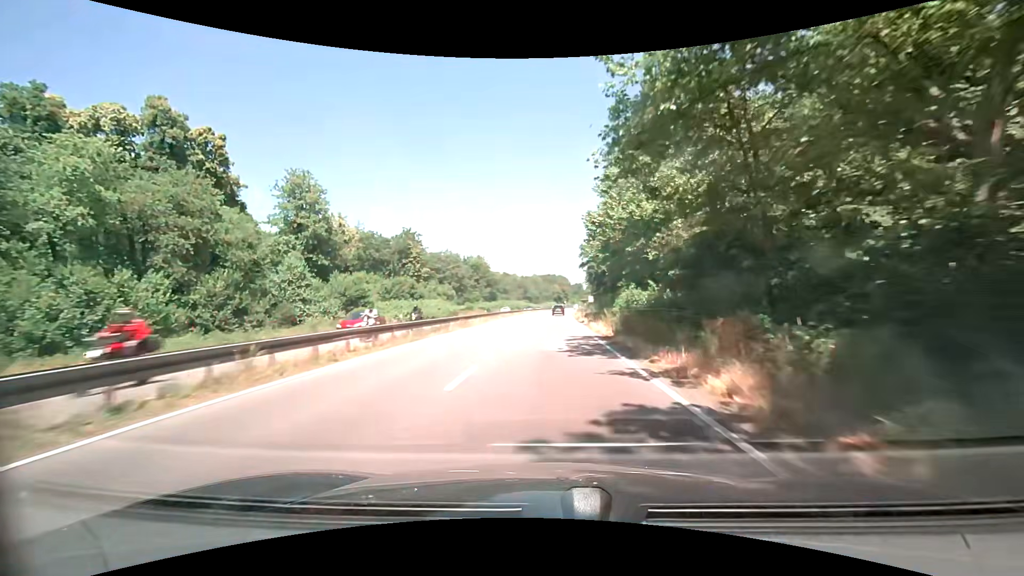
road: trunk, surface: asphalt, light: Day
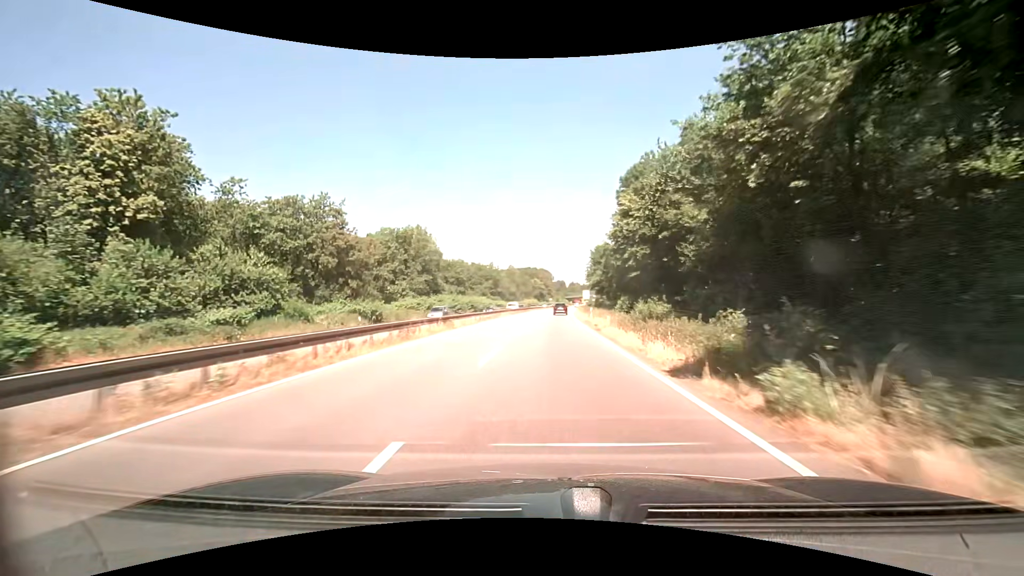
(+1.1, +60.1) m; +2°
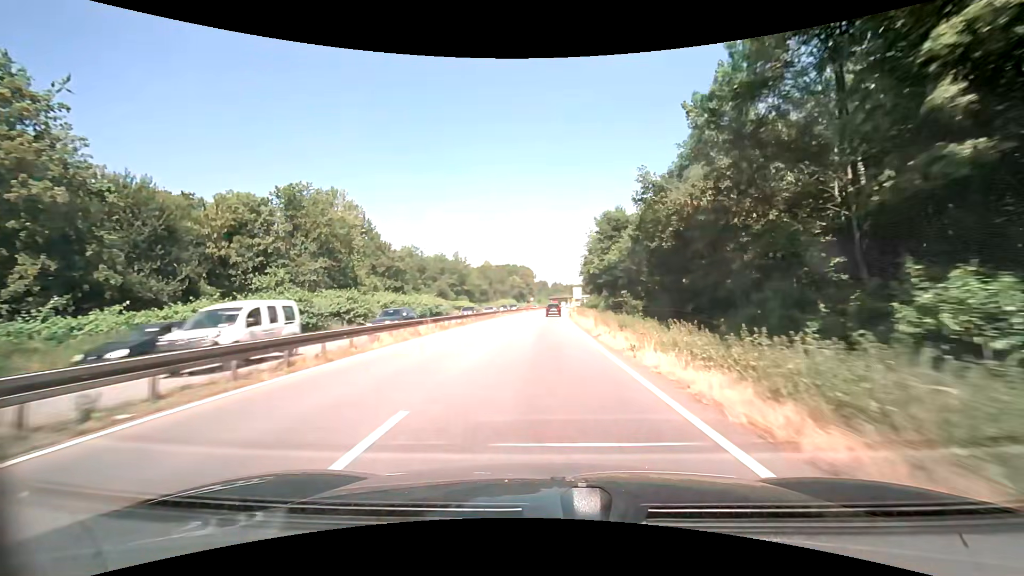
(+0.5, +34.6) m; +2°
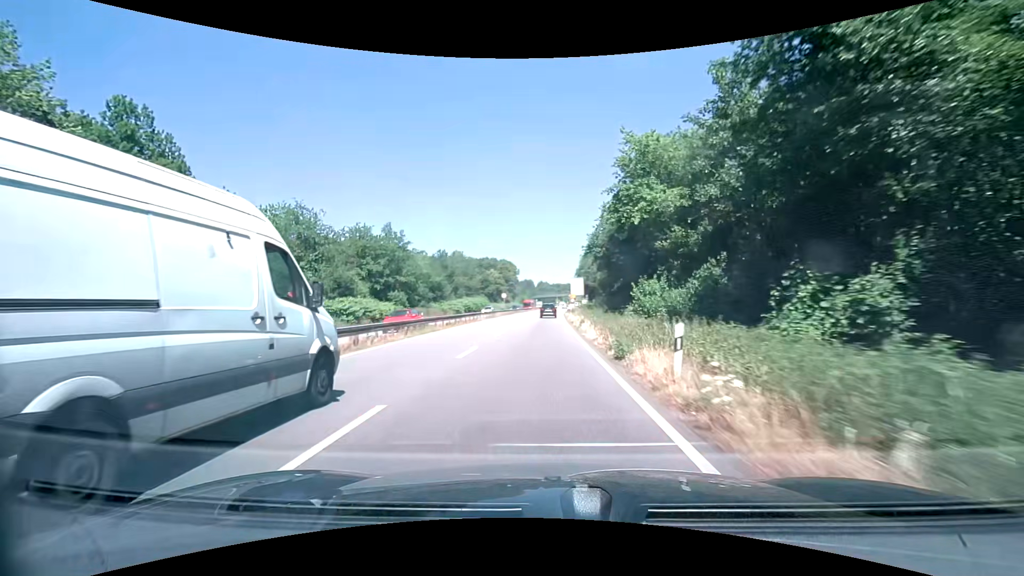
(+0.6, +44.5) m; +1°
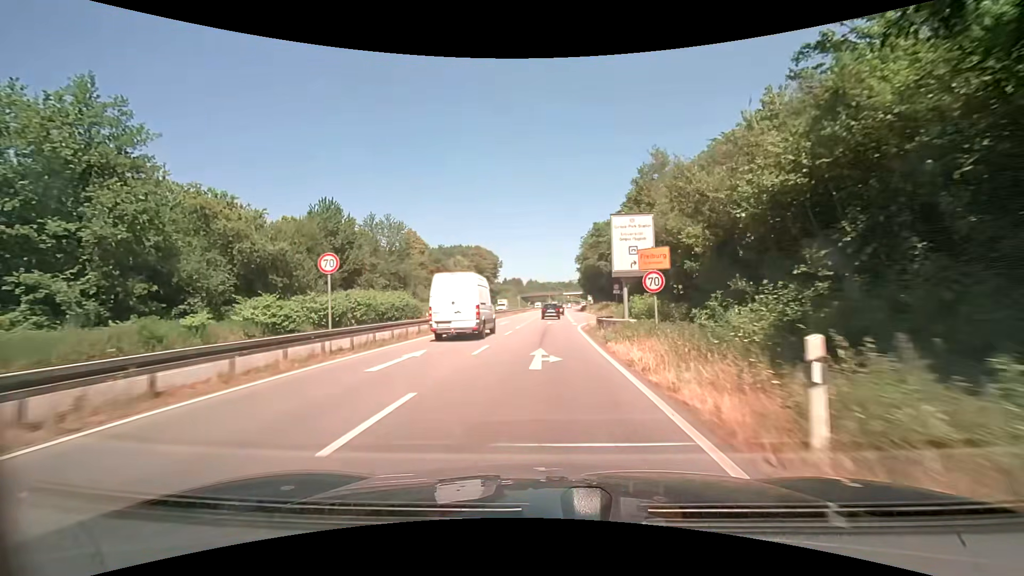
(+0.6, +53.0) m; +1°
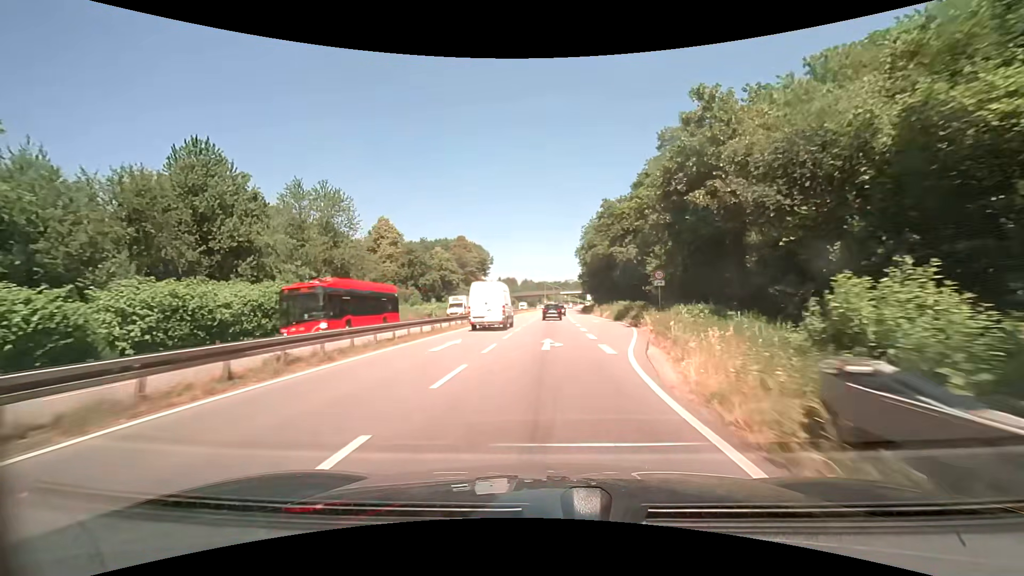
(+0.2, +20.4) m; +1°
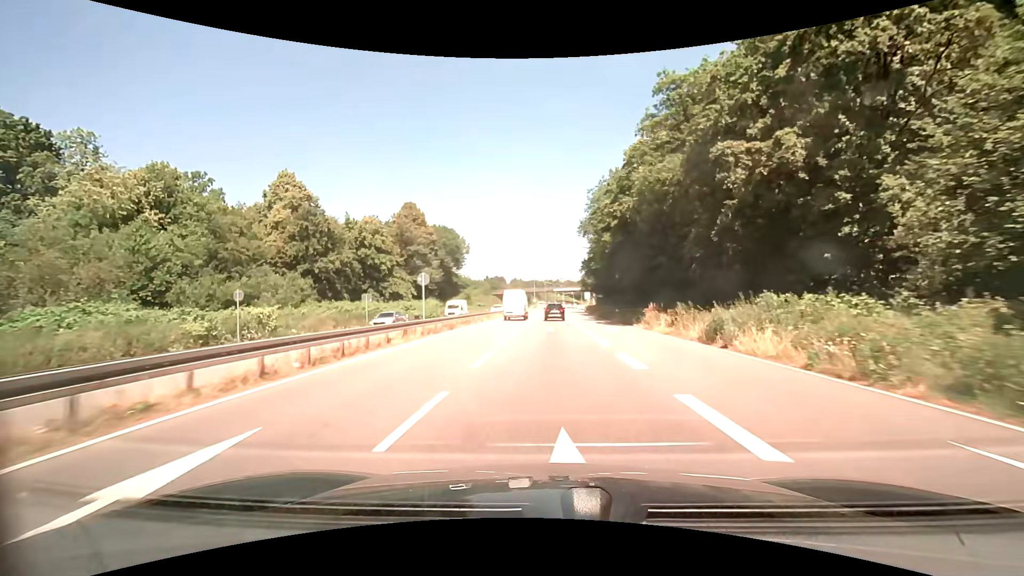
(+0.4, +39.4) m; +2°
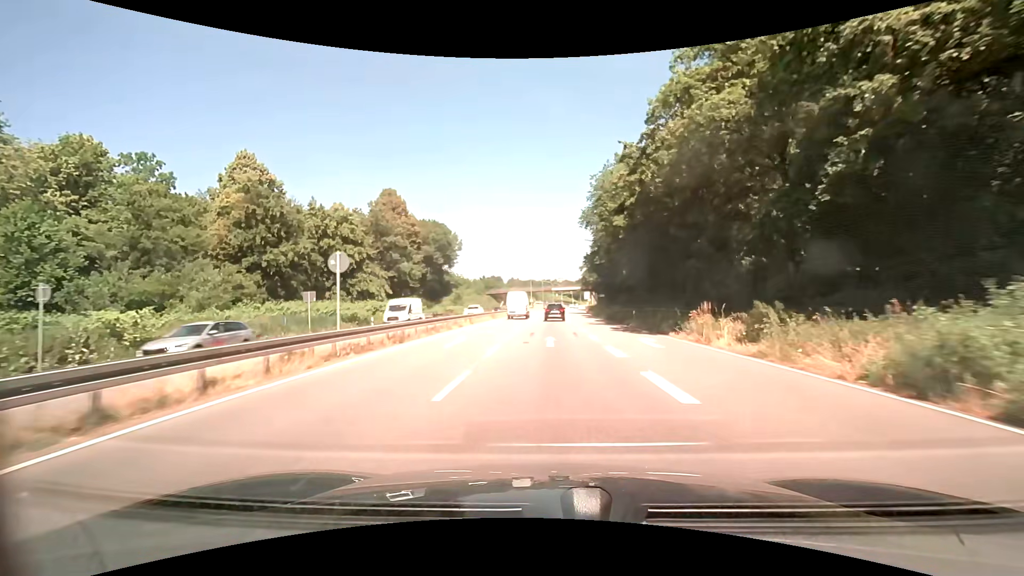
(-0.1, +9.6) m; 0°
(0, +10) (0, +20) (0, +30) (0, +40) (+1, +50) (+1, +60) (+1, +70) (+2, +80) (+2, +90) (+3, +100) m
